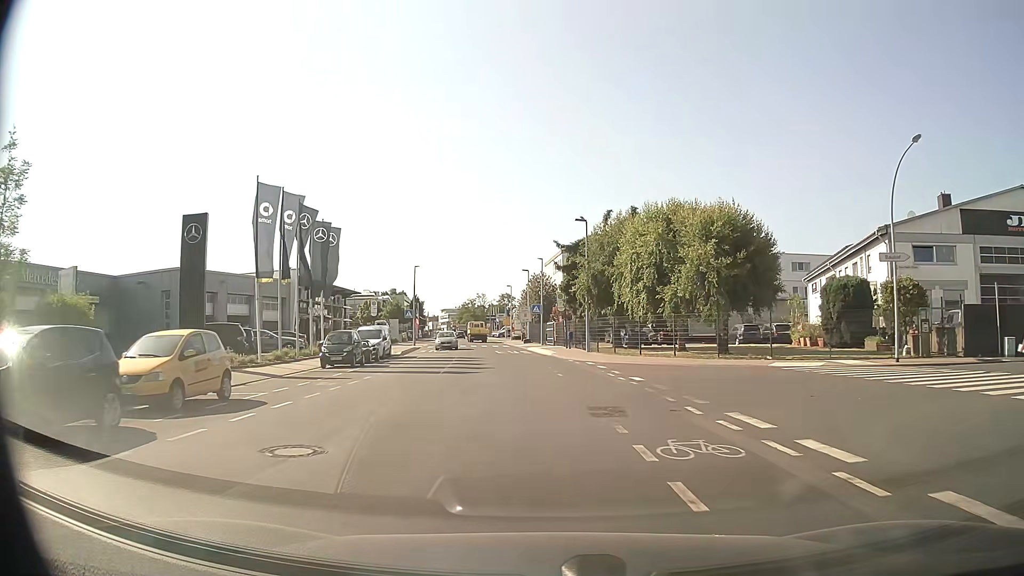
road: tertiary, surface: asphalt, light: Day
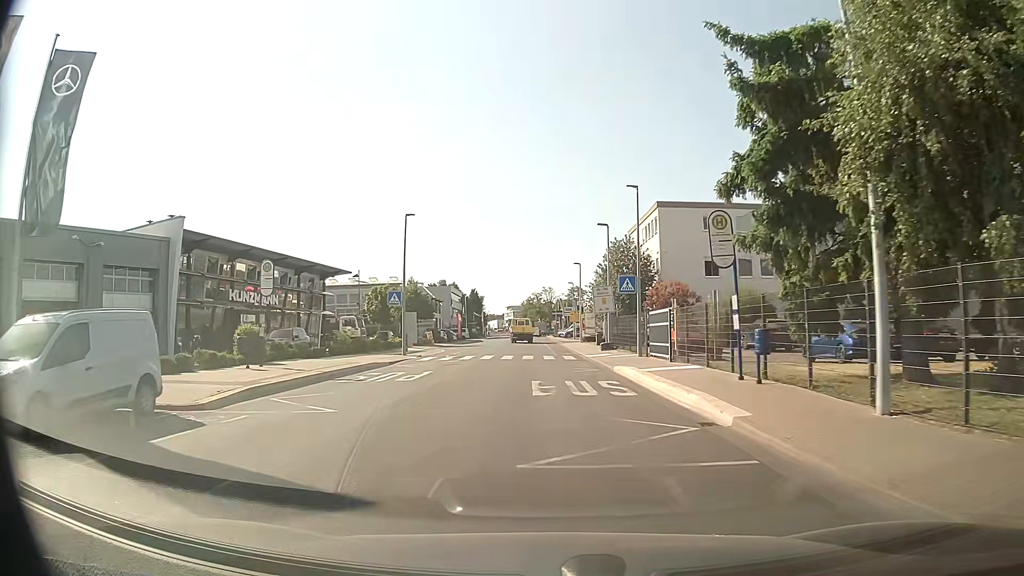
(-1.0, +29.7) m; -6°
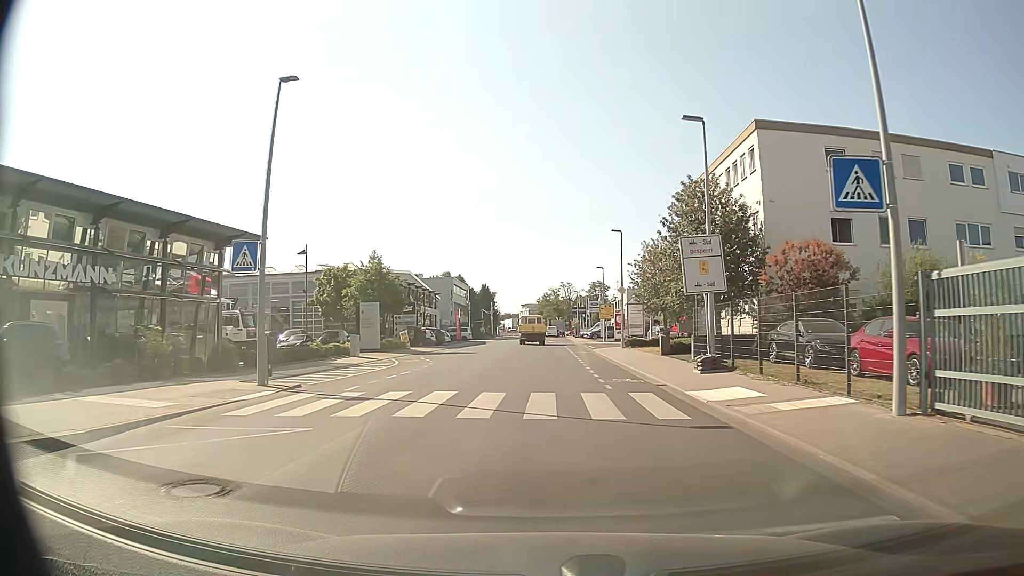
(-0.6, +21.3) m; -2°
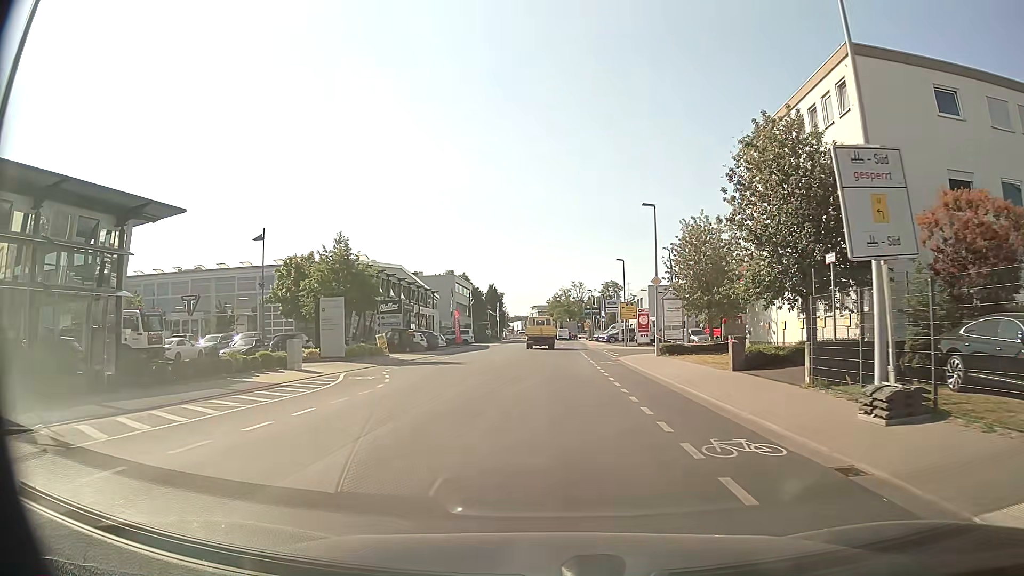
(-0.1, +10.0) m; -1°
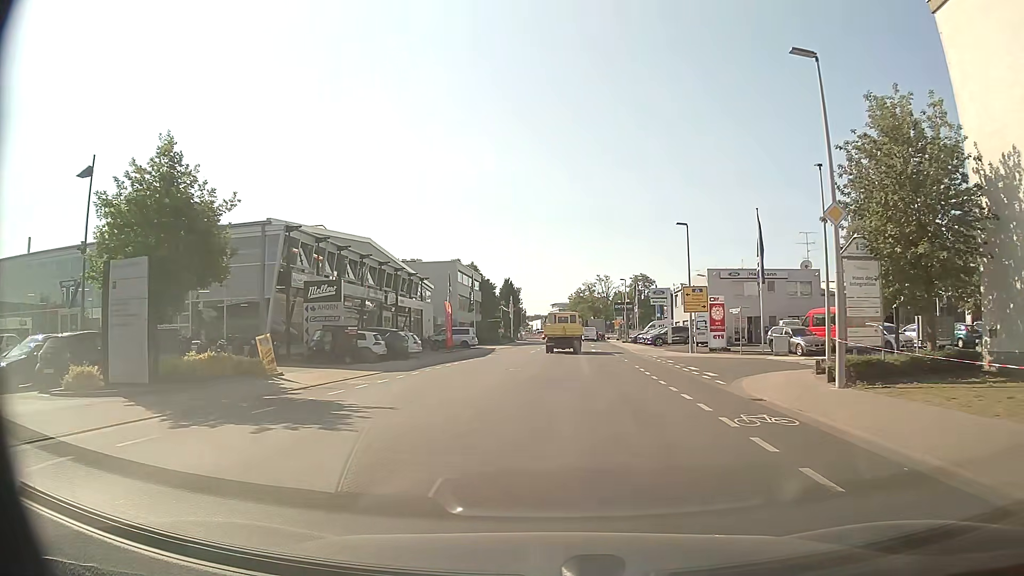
(-0.3, +19.9) m; -2°
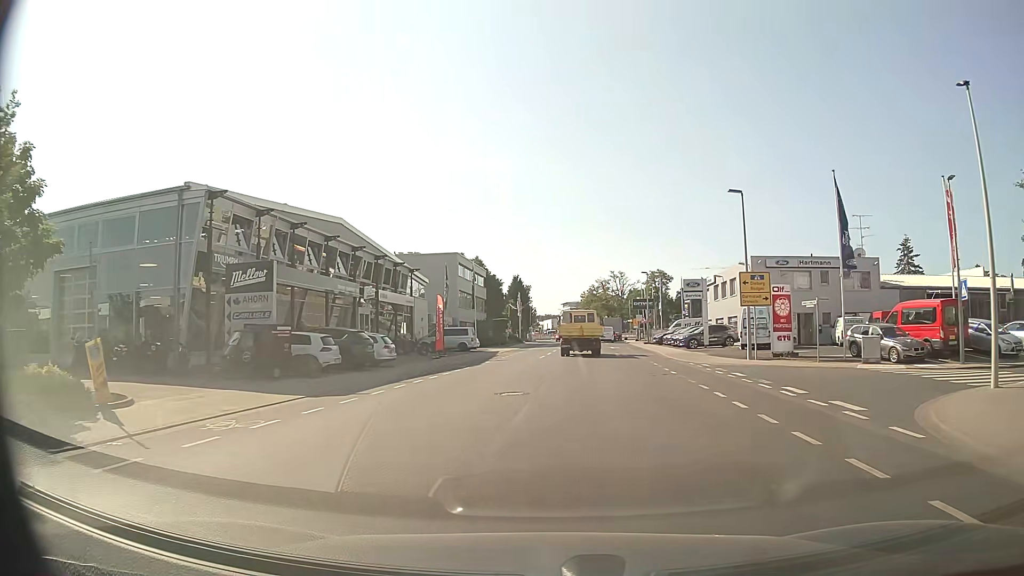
(0.0, +9.6) m; -1°
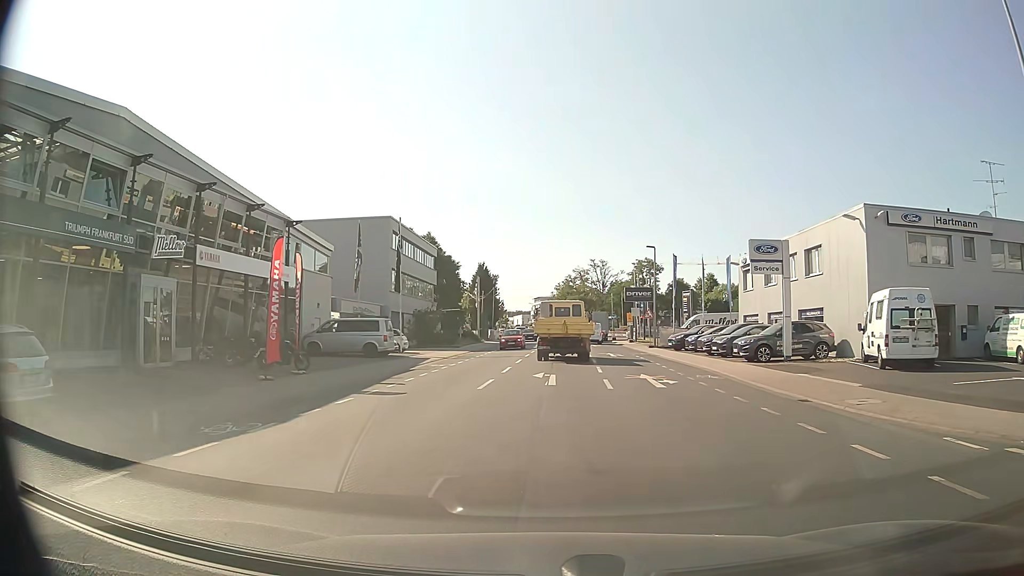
(+0.4, +21.4) m; +2°
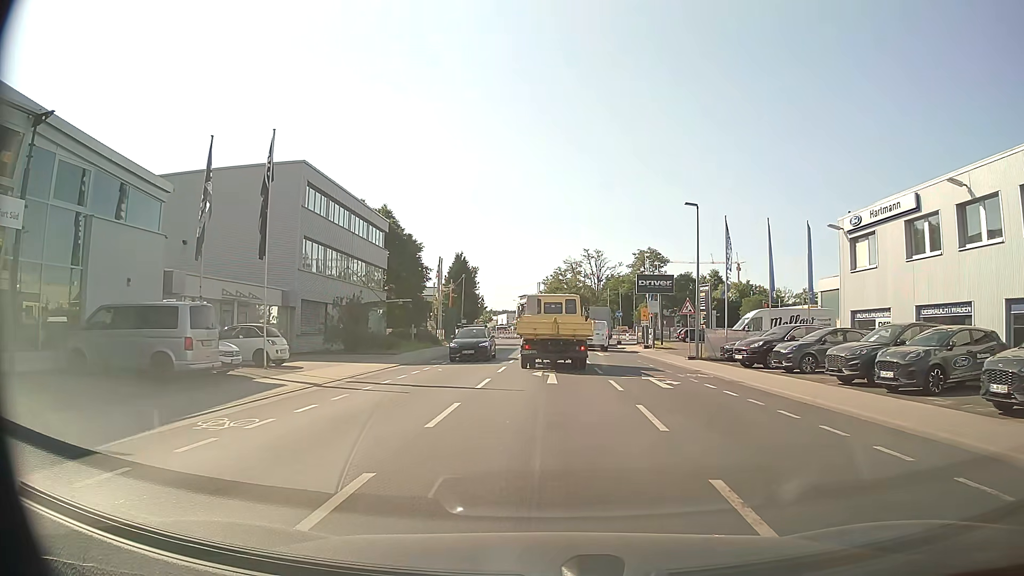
(+0.2, +18.3) m; +1°
